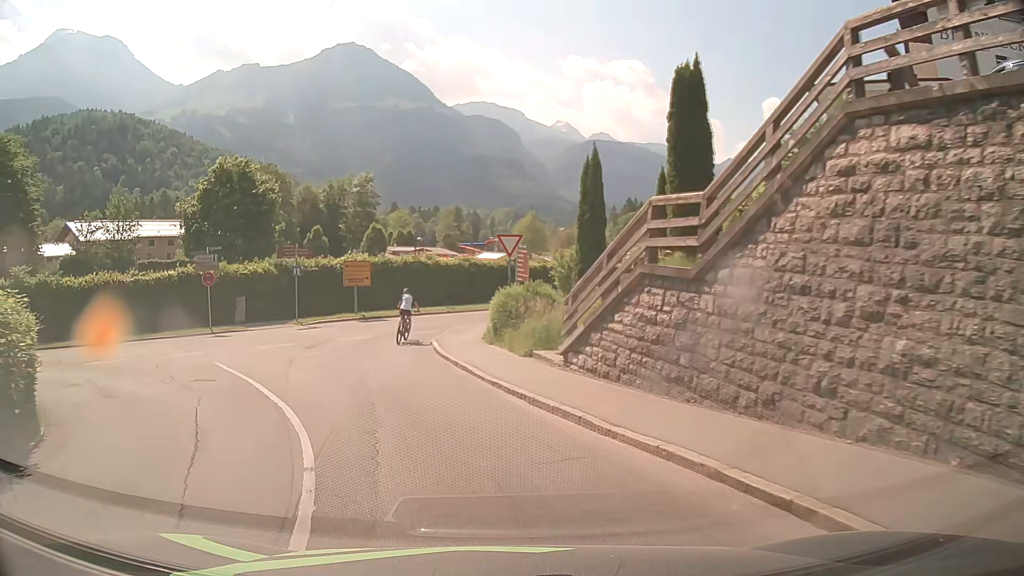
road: tertiary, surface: asphalt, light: Day
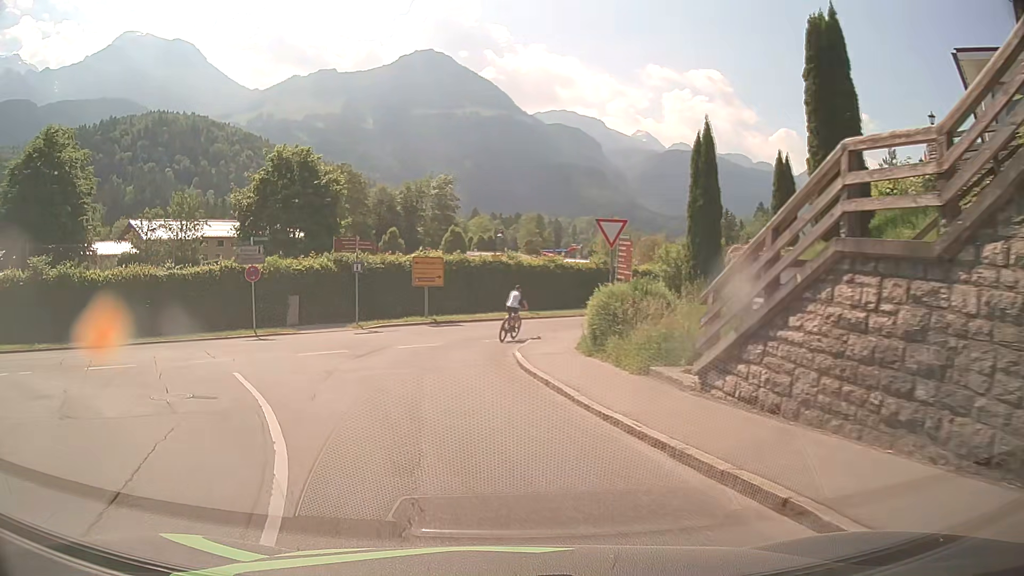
(-0.3, +4.1) m; -7°
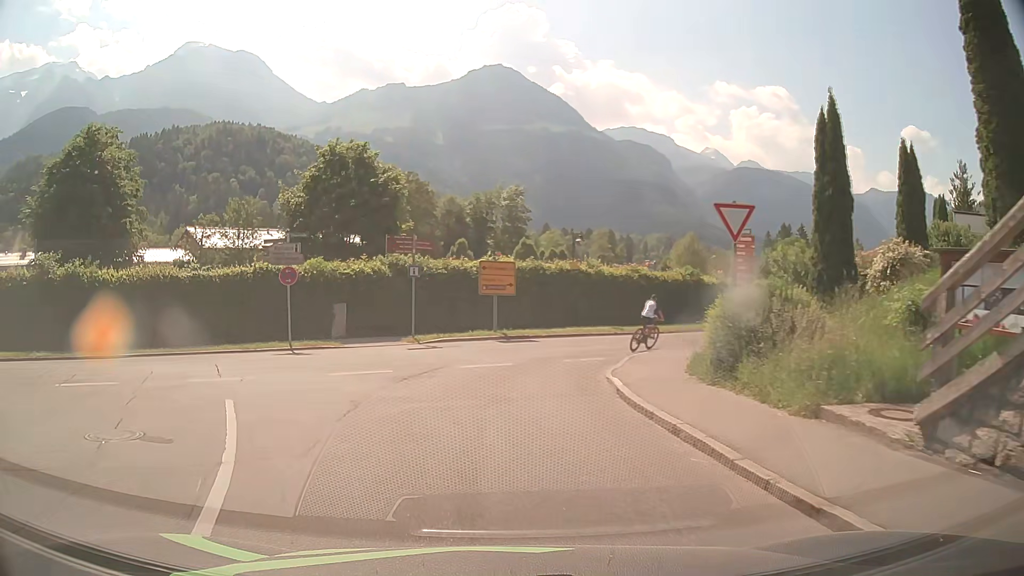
(-0.2, +4.0) m; -7°
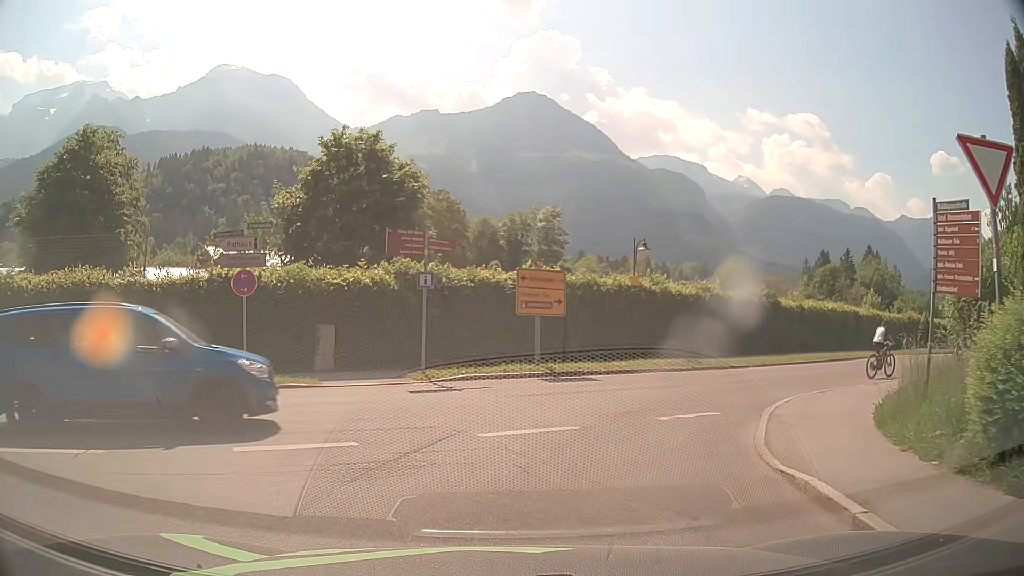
(-0.1, +6.6) m; -1°
